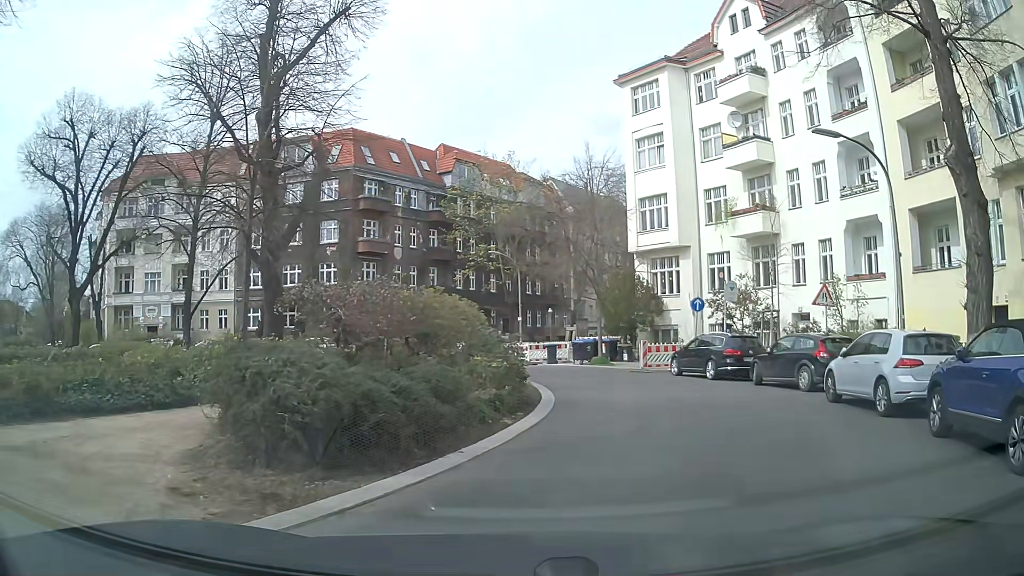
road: residential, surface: asphalt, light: Day
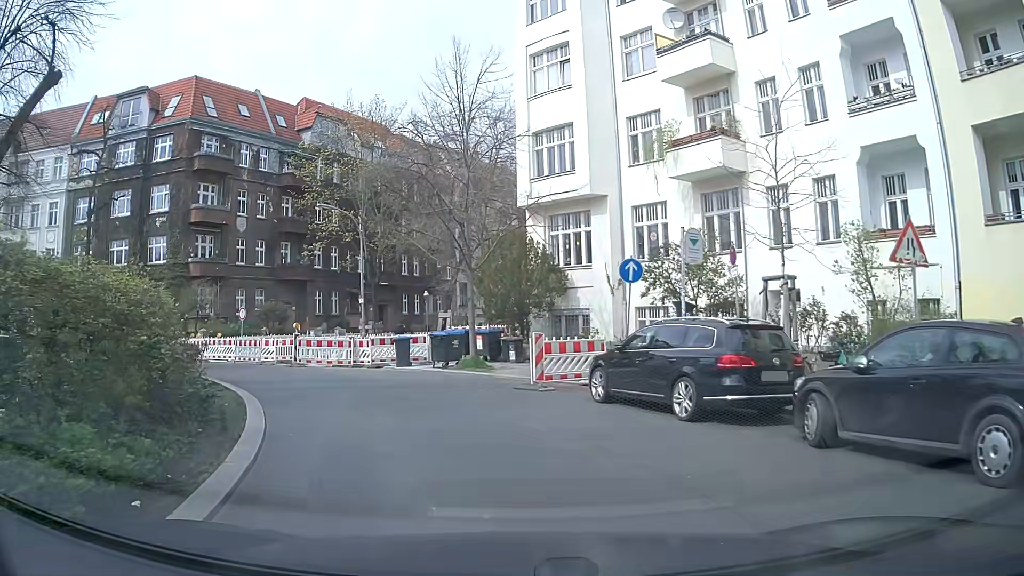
(+2.0, +11.8) m; +9°
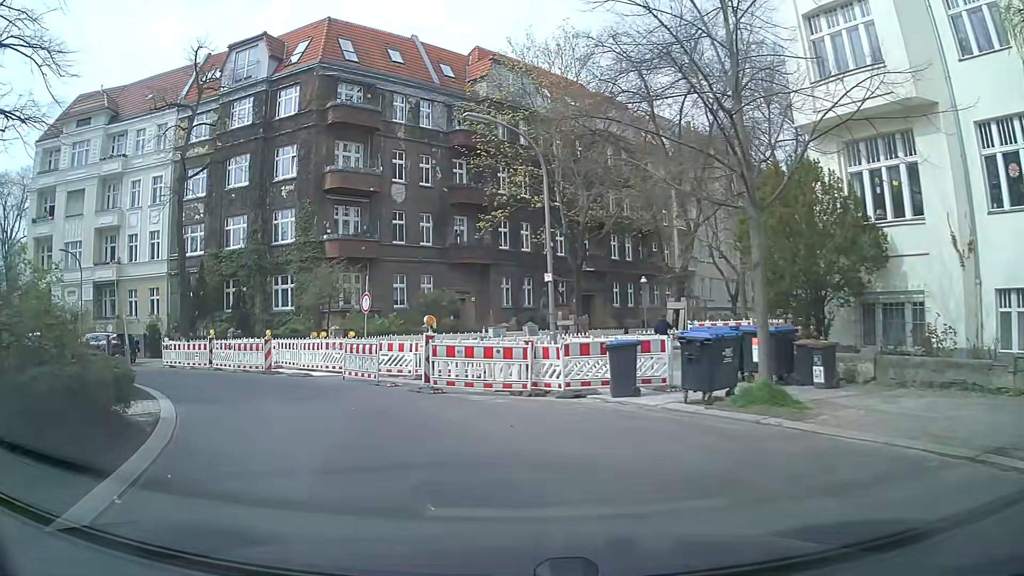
(-1.6, +11.2) m; -18°
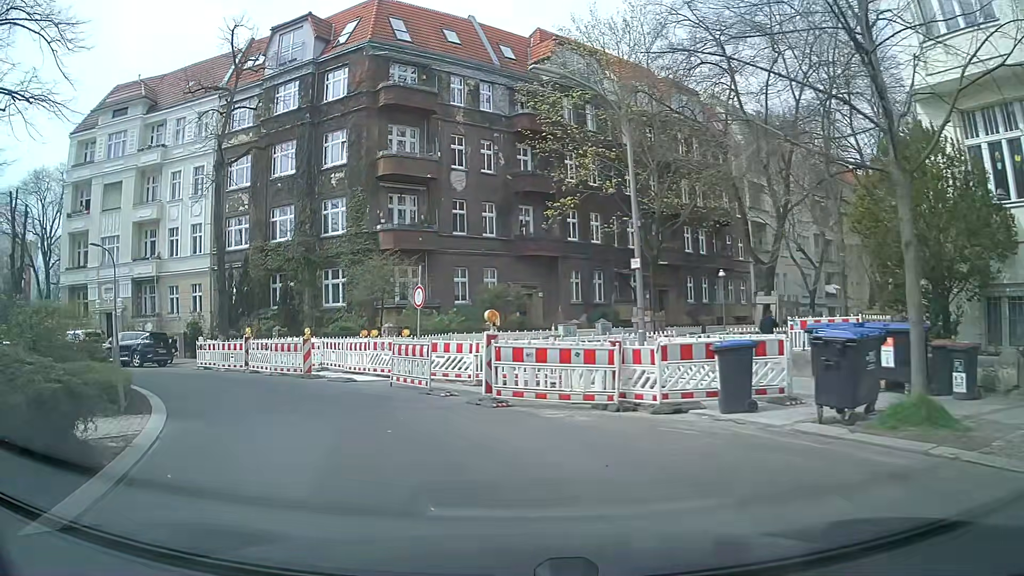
(-0.1, +2.7) m; -5°
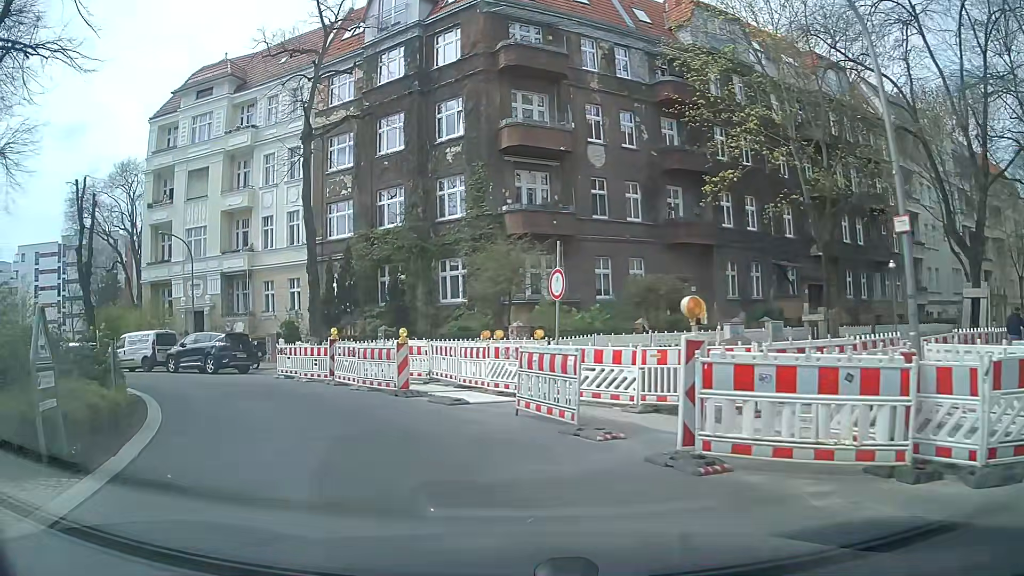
(-0.5, +5.2) m; -12°
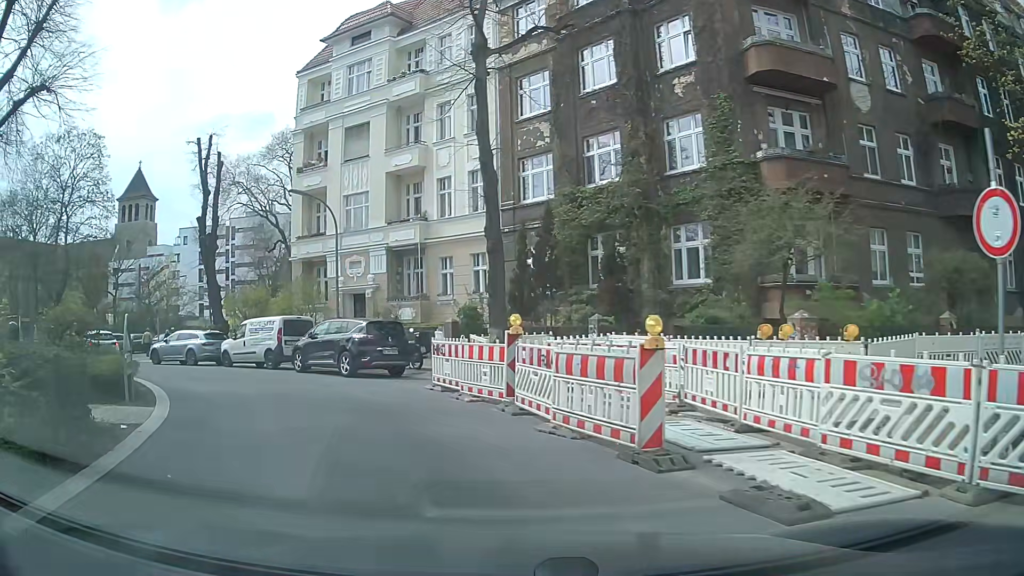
(-1.0, +7.8) m; -18°
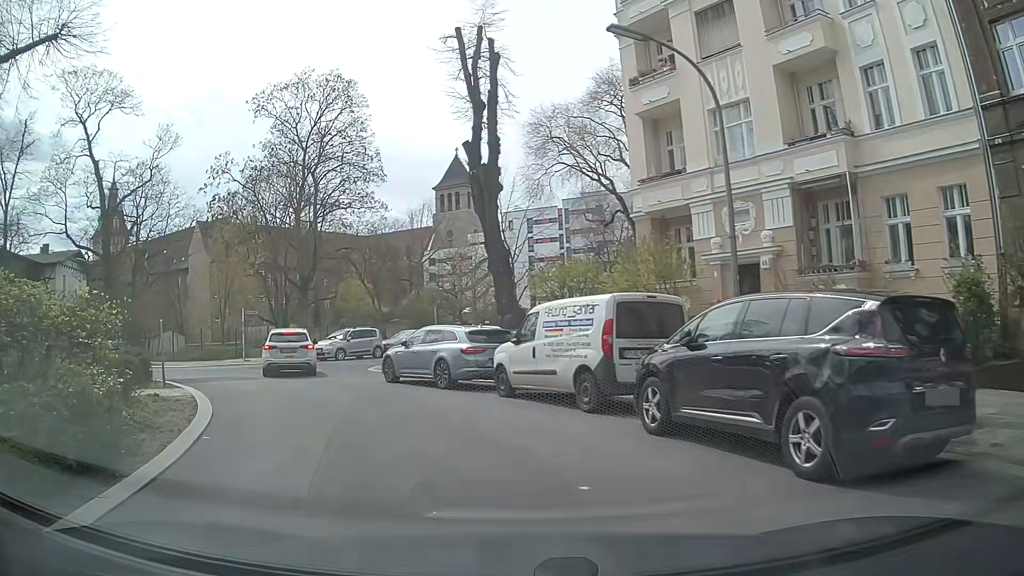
(-3.1, +12.7) m; -30°
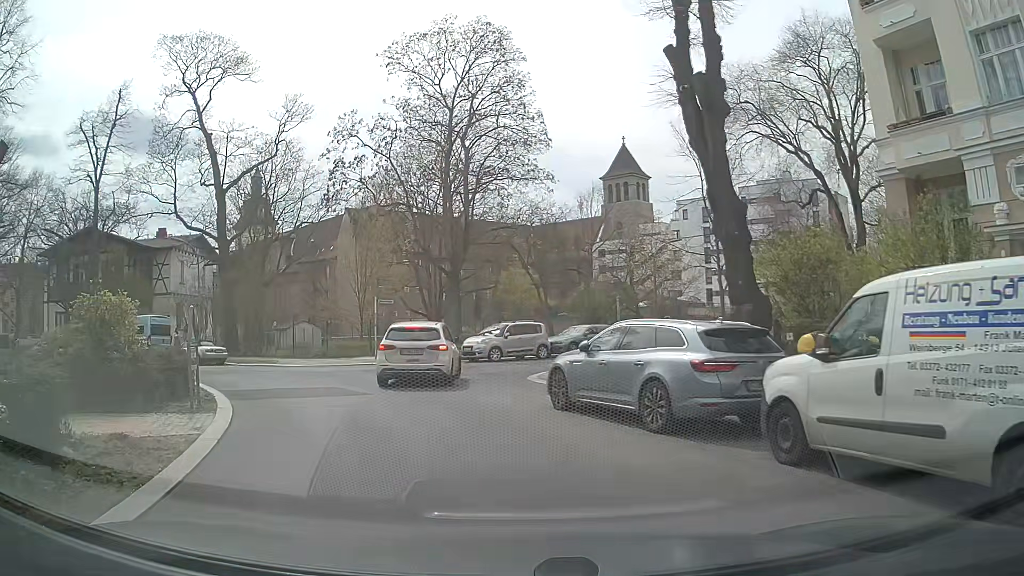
(-0.8, +6.7) m; -14°
